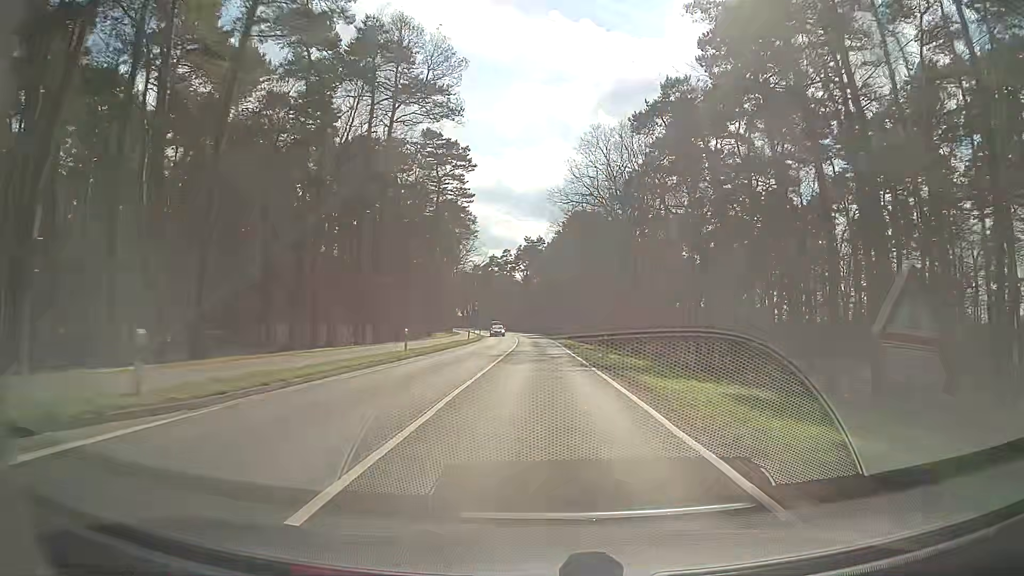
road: secondary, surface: asphalt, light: Day
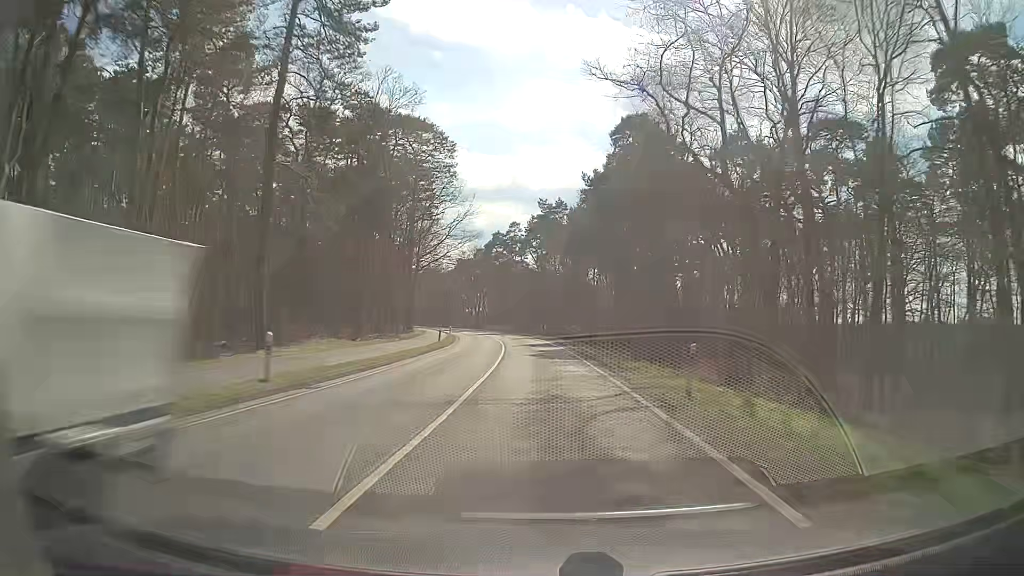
(-0.4, +47.4) m; -2°
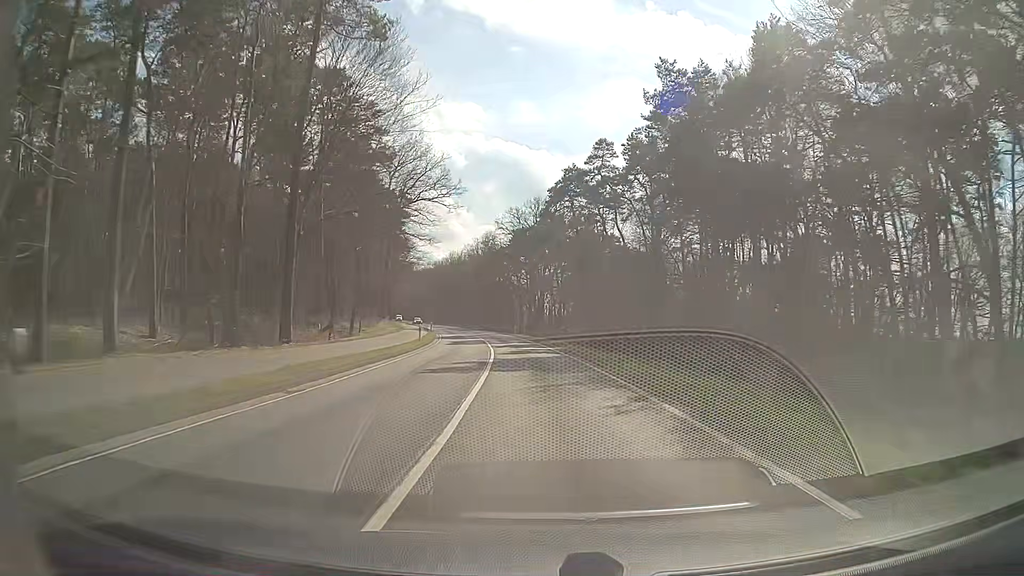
(-2.5, +63.0) m; -6°
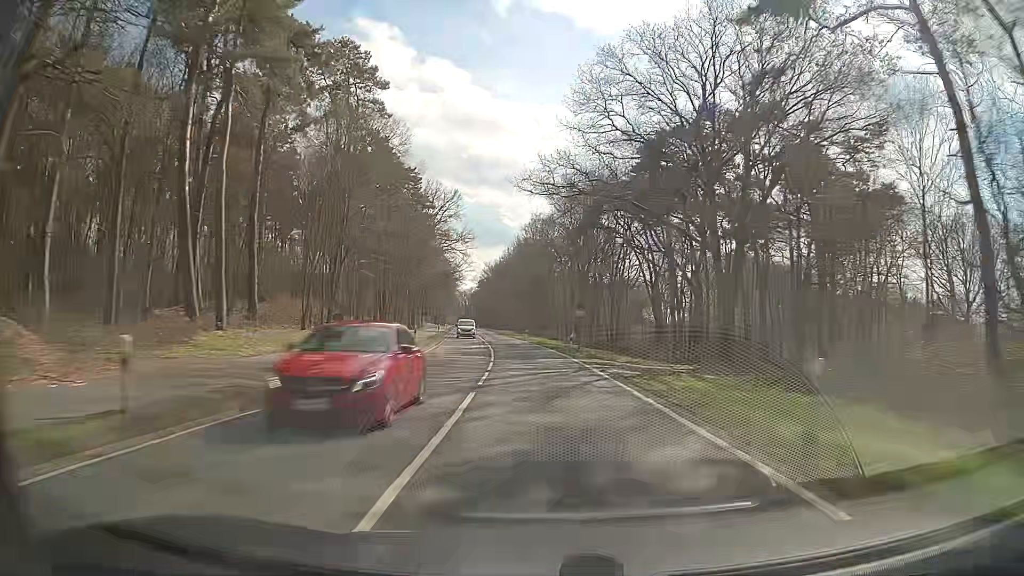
(-4.7, +62.9) m; -9°
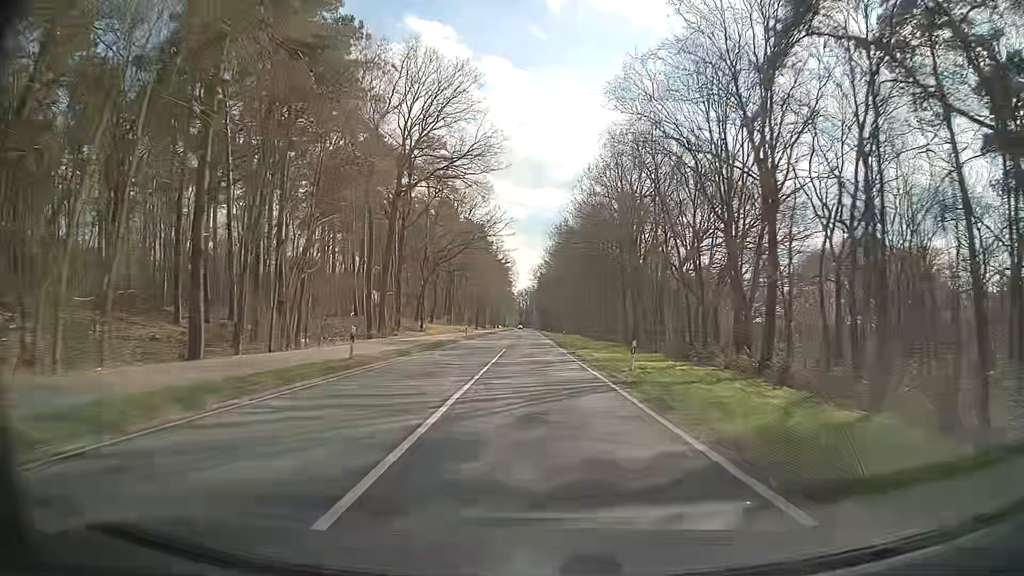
(-2.3, +47.3) m; -5°
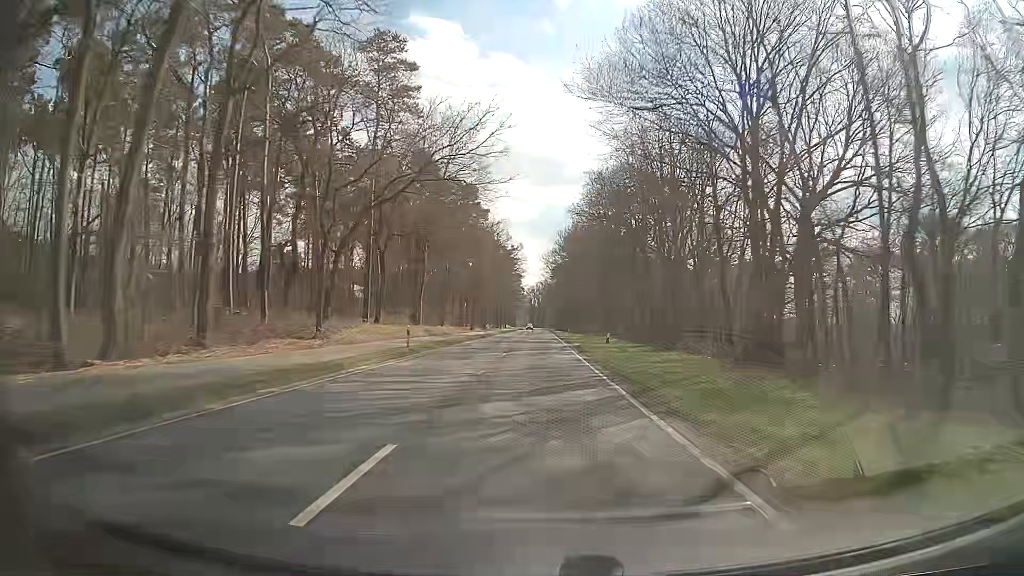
(-0.7, +31.6) m; -2°
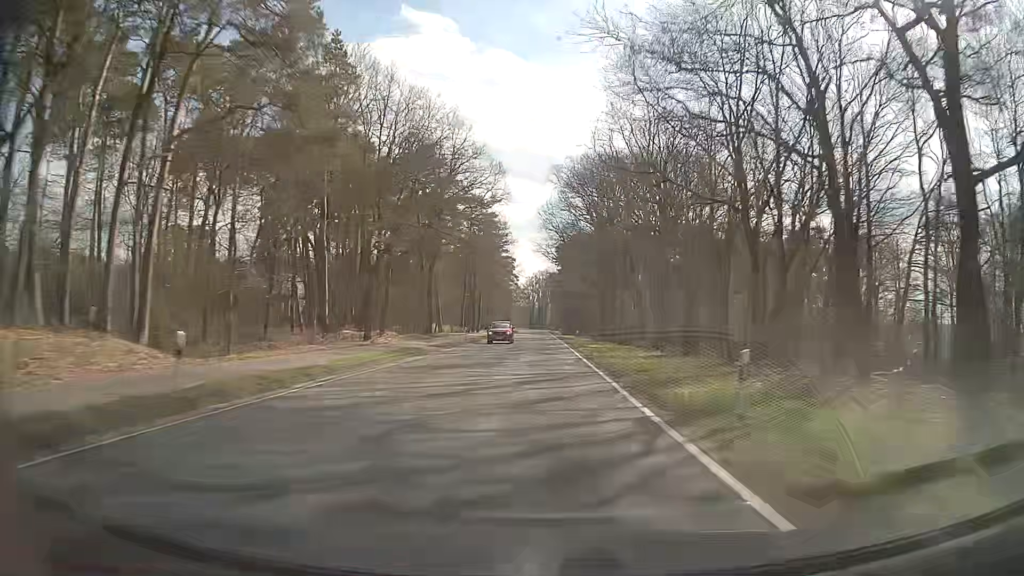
(-0.3, +63.3) m; 0°
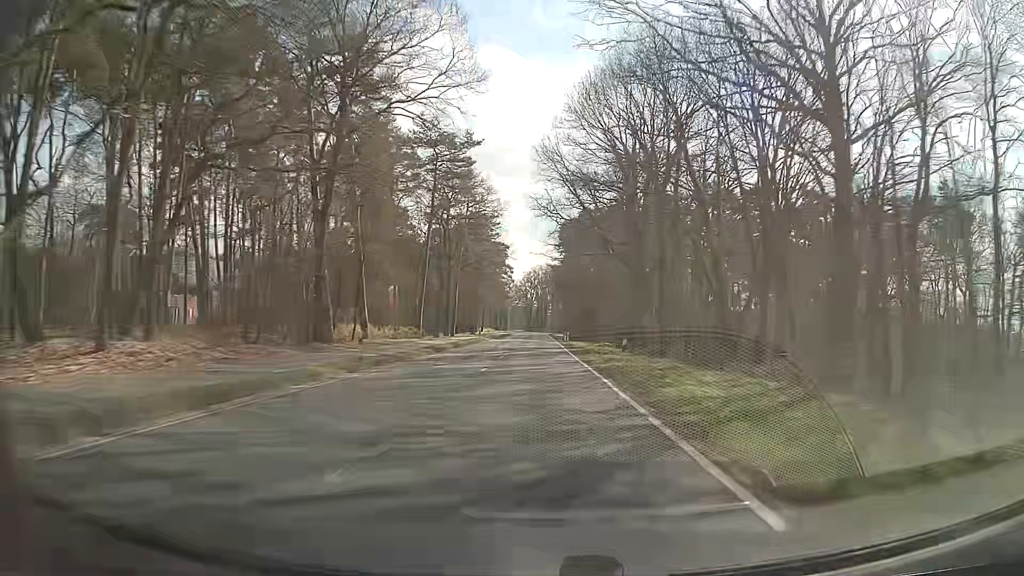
(+0.2, +31.7) m; 0°
(0, +10) (0, +20) (0, +30) (0, +40) (0, +50) (0, +60) (0, +70) (0, +80) (0, +90) (0, +100) m
